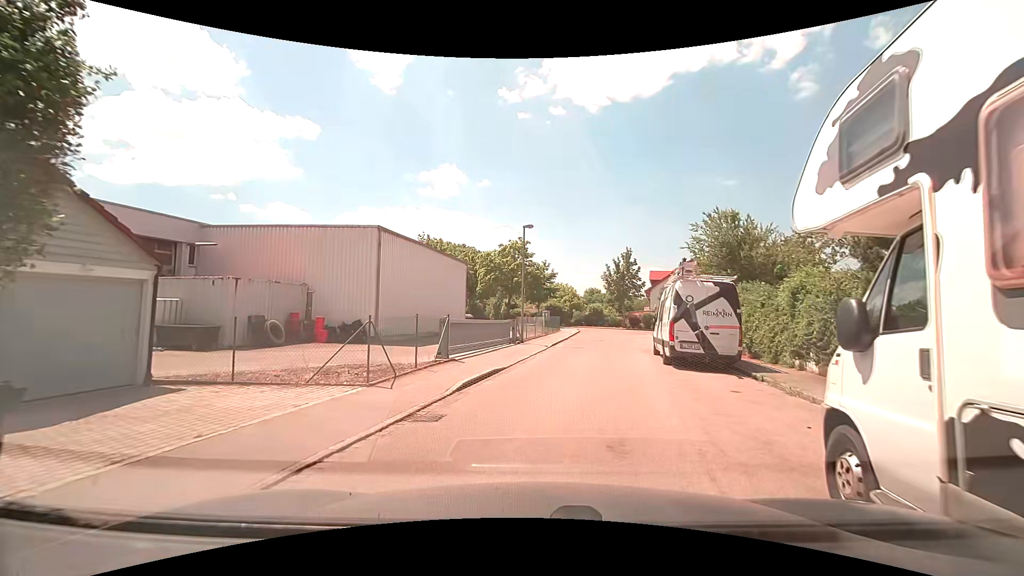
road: residential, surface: asphalt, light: Day
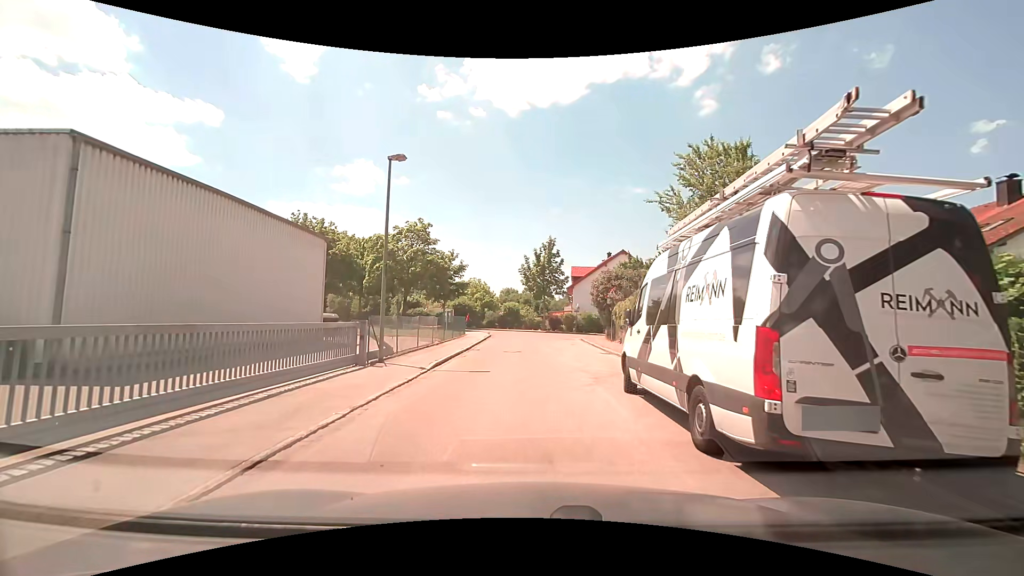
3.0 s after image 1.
(+1.2, +10.6) m; +11°
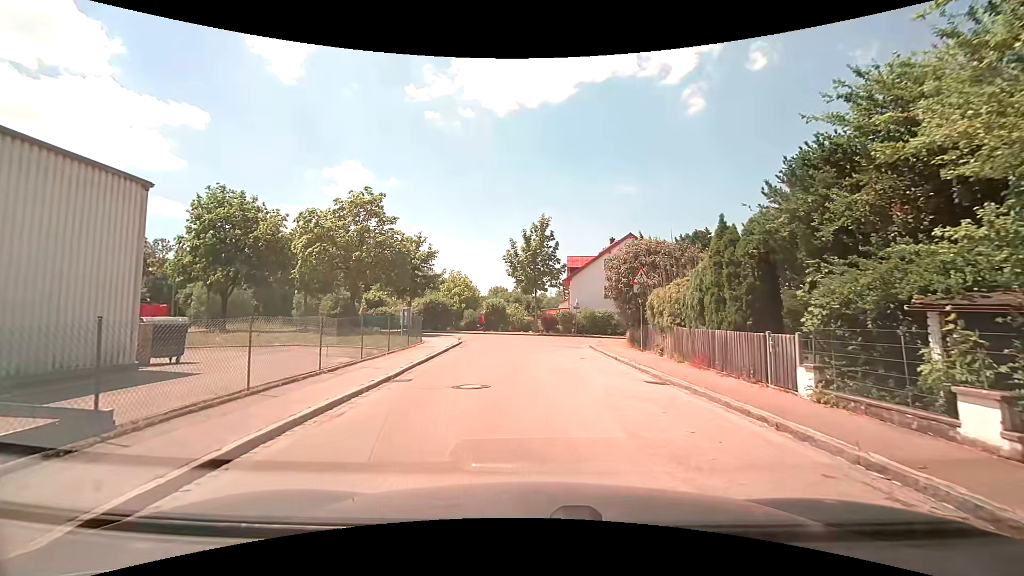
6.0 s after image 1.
(-0.1, +11.1) m; +1°
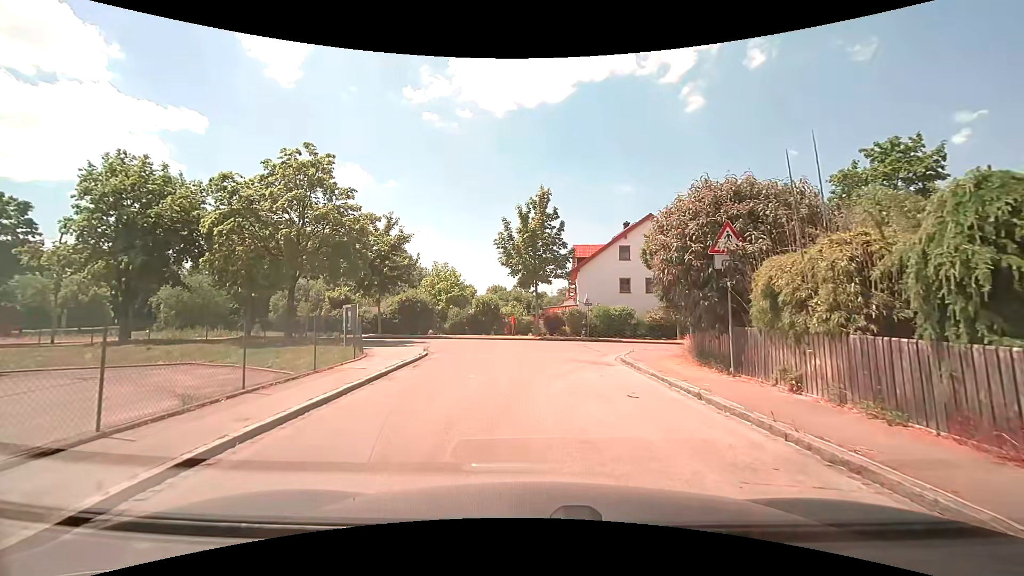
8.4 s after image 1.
(-0.1, +9.0) m; -1°
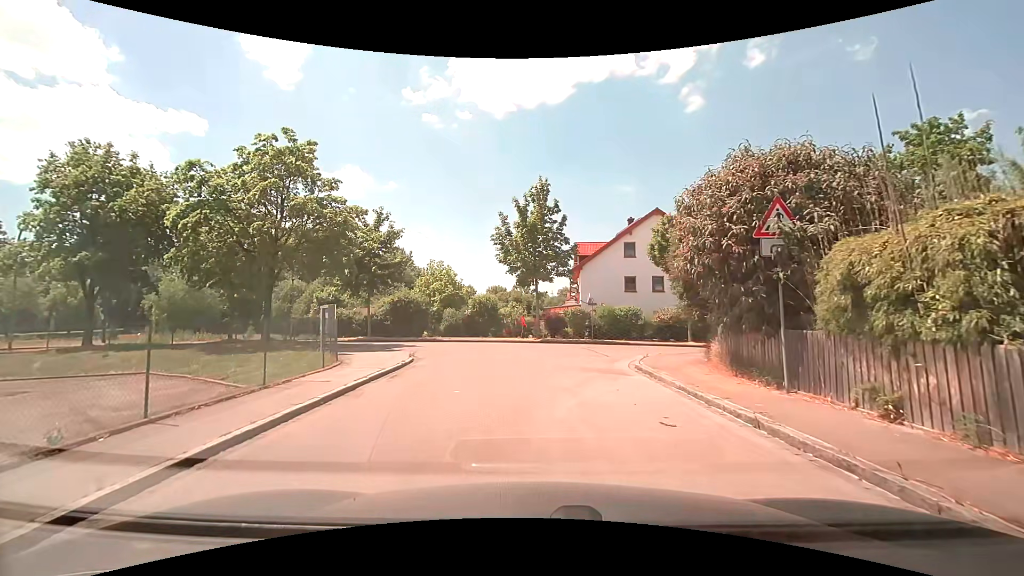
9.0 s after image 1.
(0.0, +2.3) m; 0°
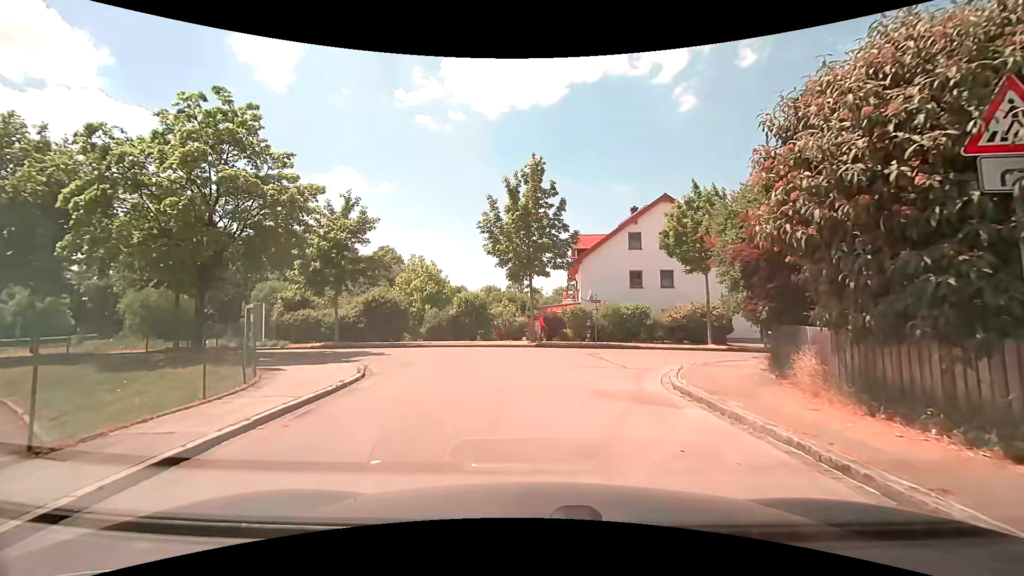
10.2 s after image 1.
(0.0, +4.4) m; -1°
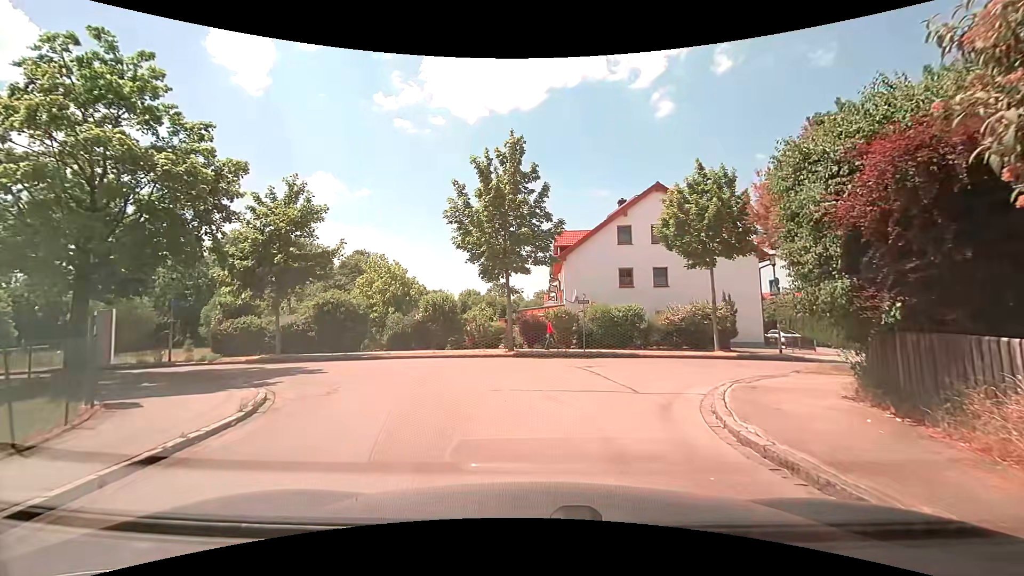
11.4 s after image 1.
(+0.2, +4.0) m; +4°
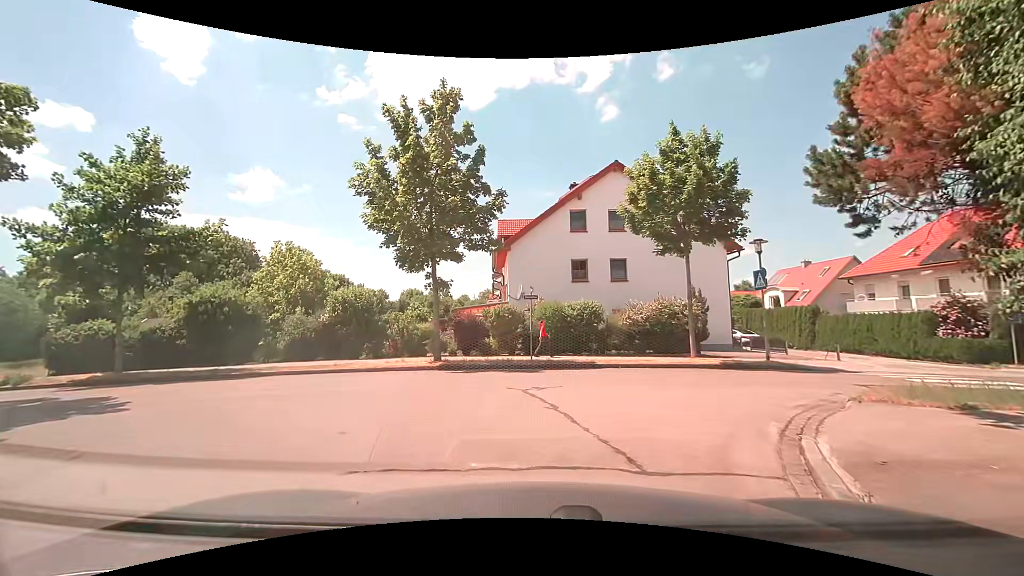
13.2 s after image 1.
(+0.2, +4.9) m; +5°
